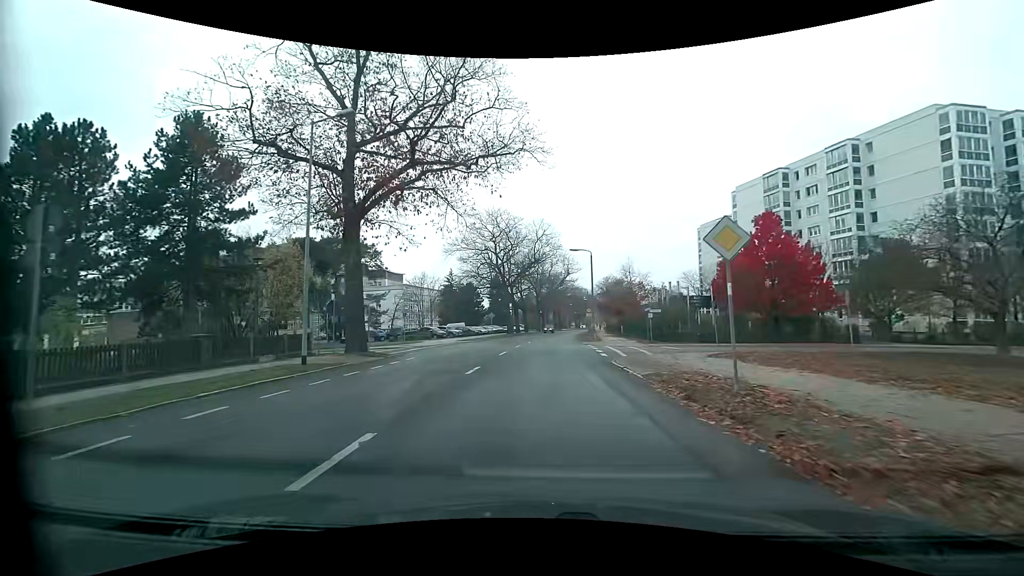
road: tertiary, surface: asphalt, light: Day
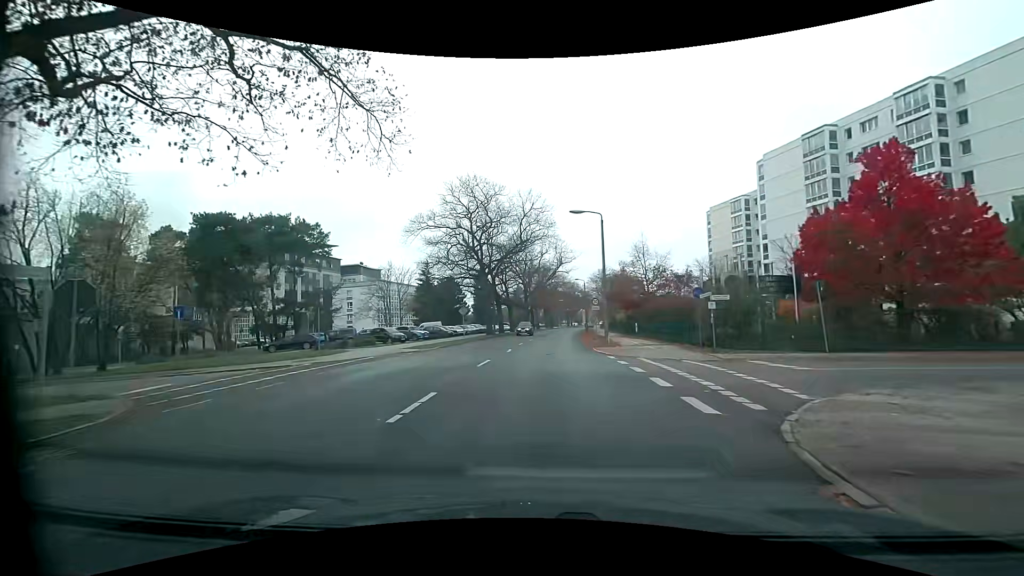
(+0.3, +15.1) m; +1°
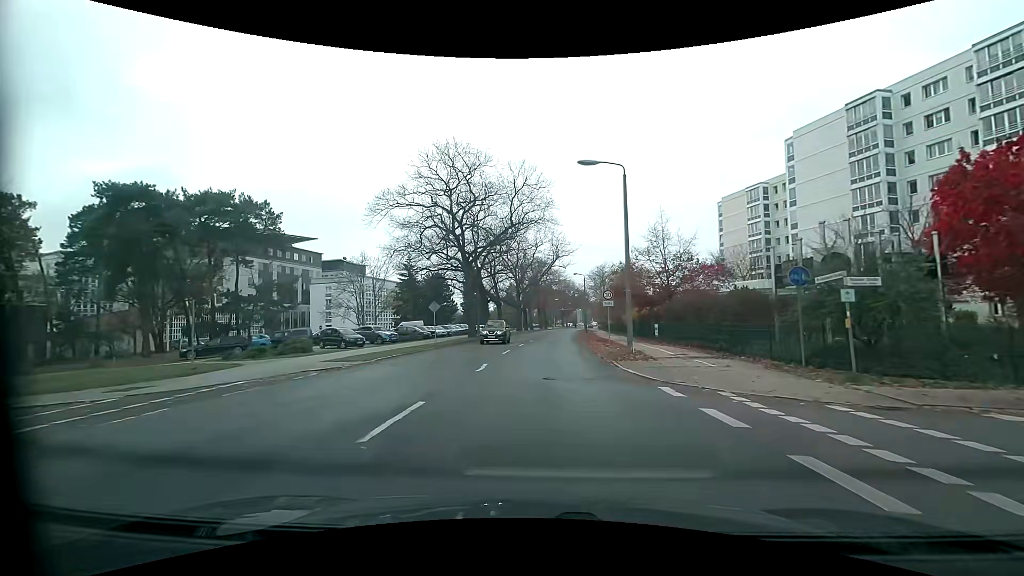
(+0.1, +9.9) m; +1°
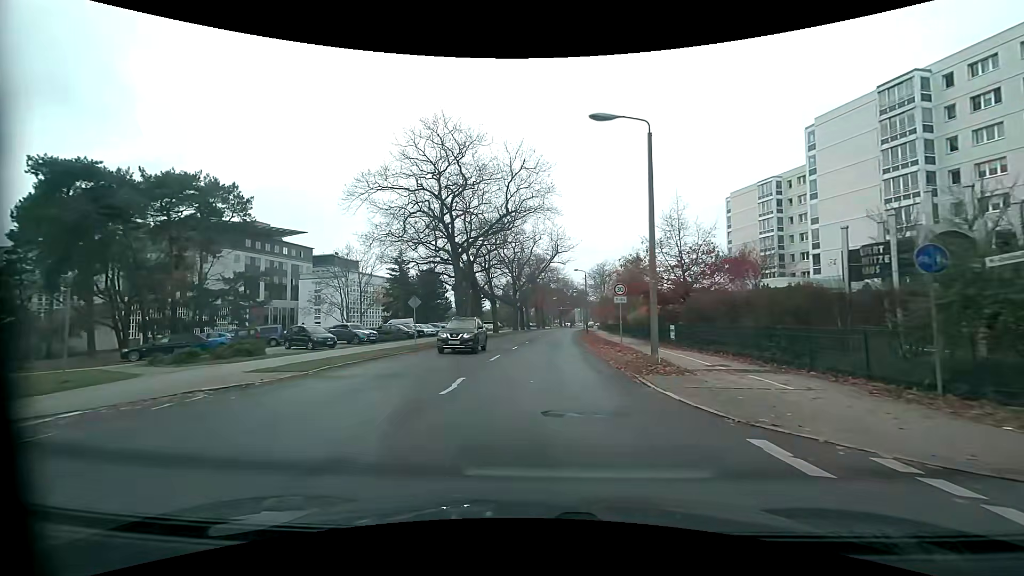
(0.0, +4.9) m; 0°
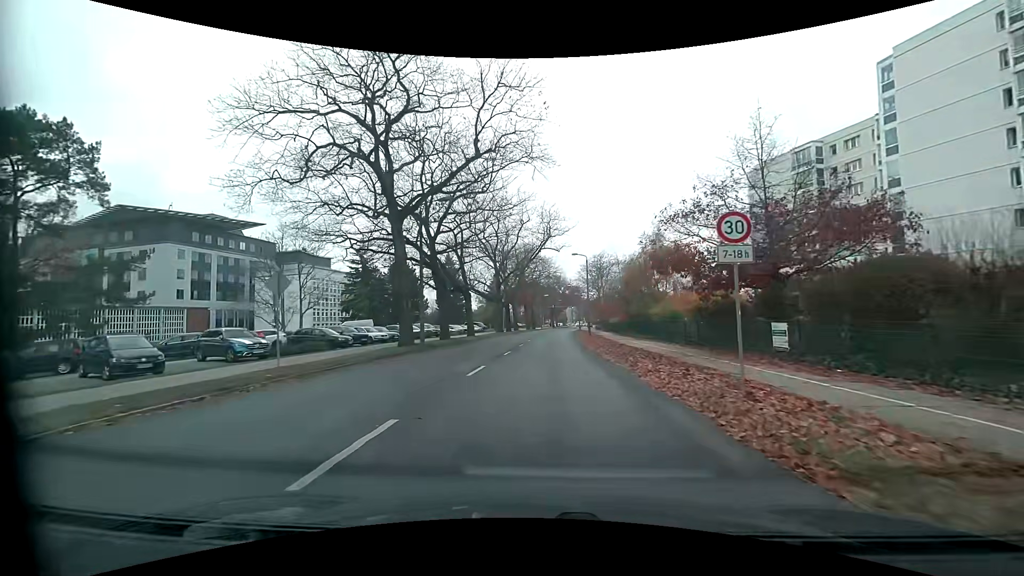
(+0.4, +14.7) m; +2°
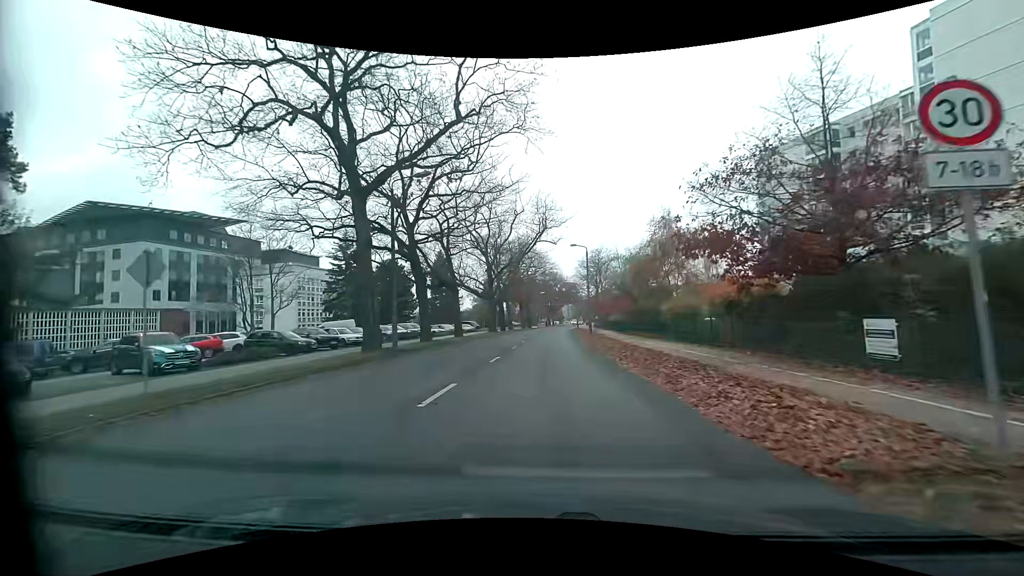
(0.0, +4.9) m; +1°
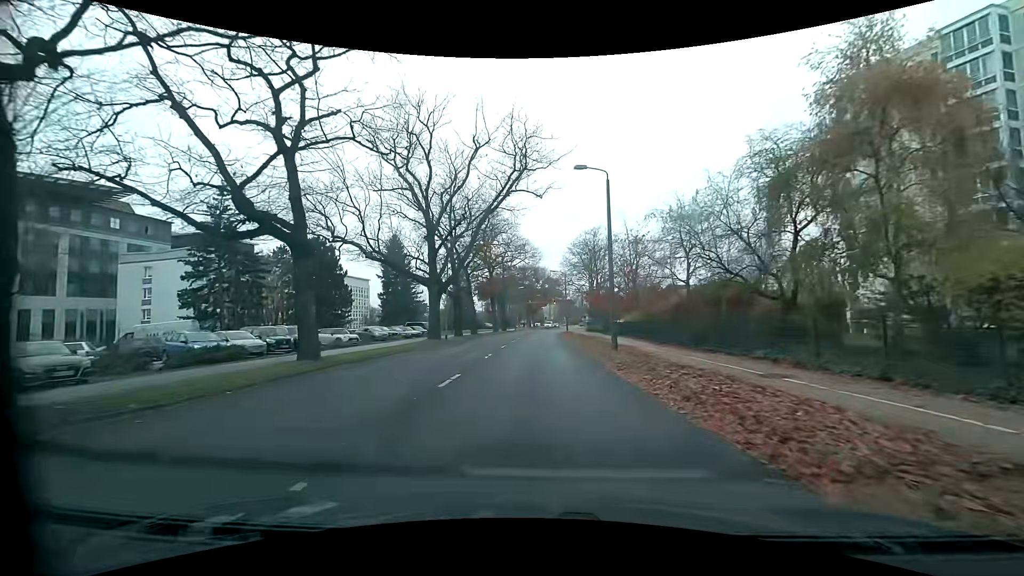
(+0.2, +24.4) m; +2°
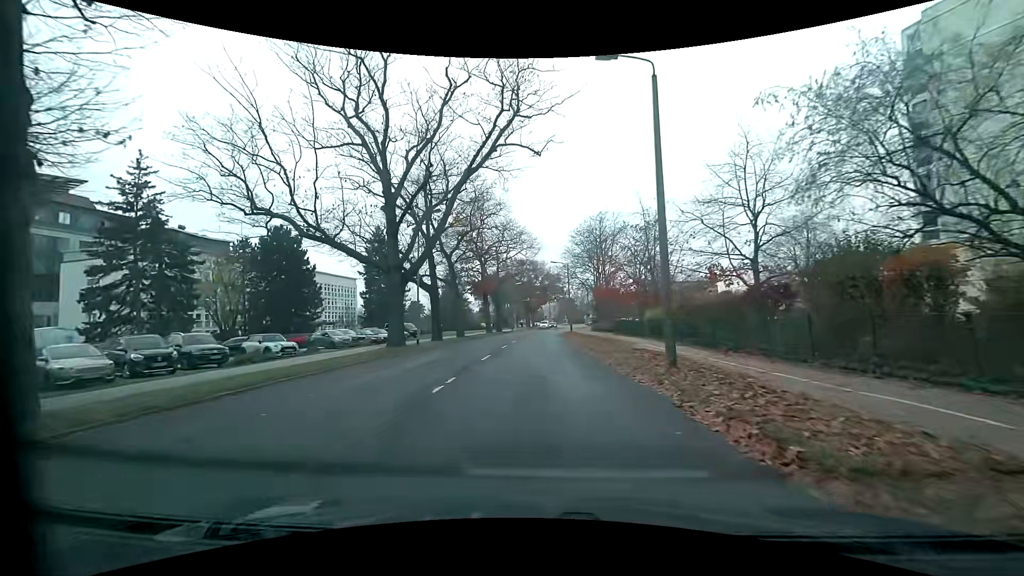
(0.0, +9.7) m; -1°
(0, +10) (0, +20) (0, +30) (+1, +40) (+1, +50) (+1, +60) (+2, +70) (+3, +80) (+4, +90) (+5, +100) m
